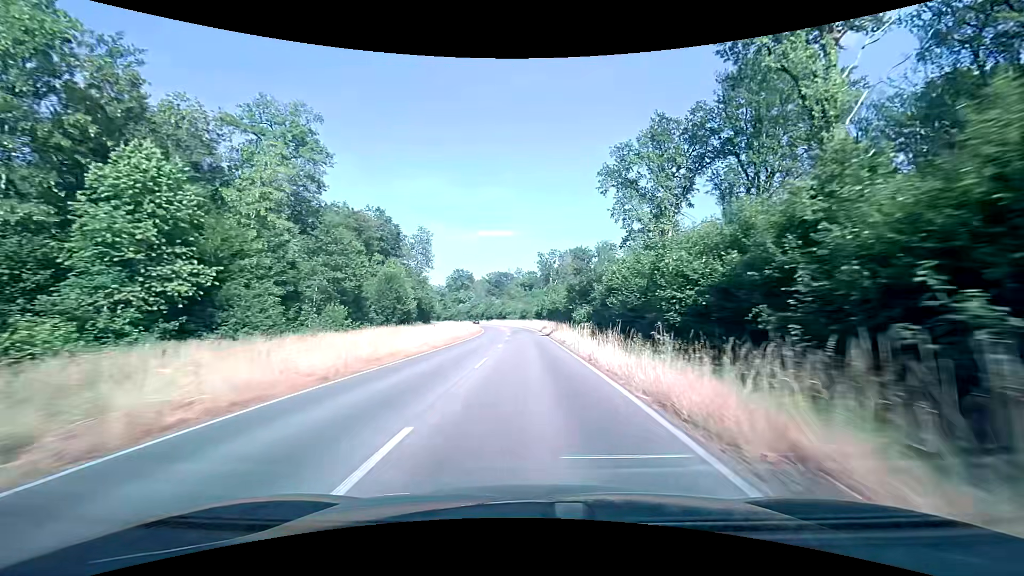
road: primary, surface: asphalt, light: Day
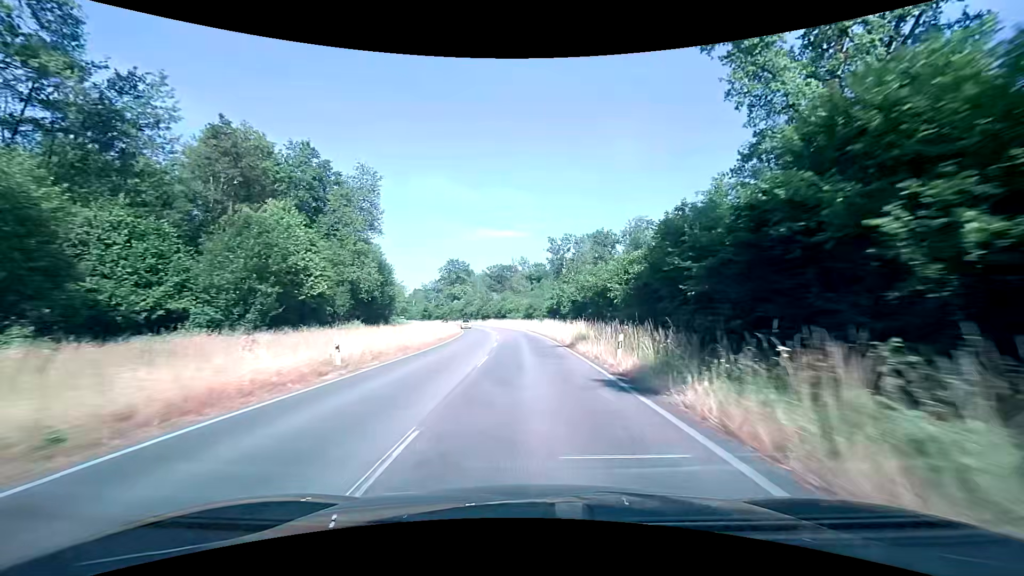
(-0.2, +36.1) m; -1°
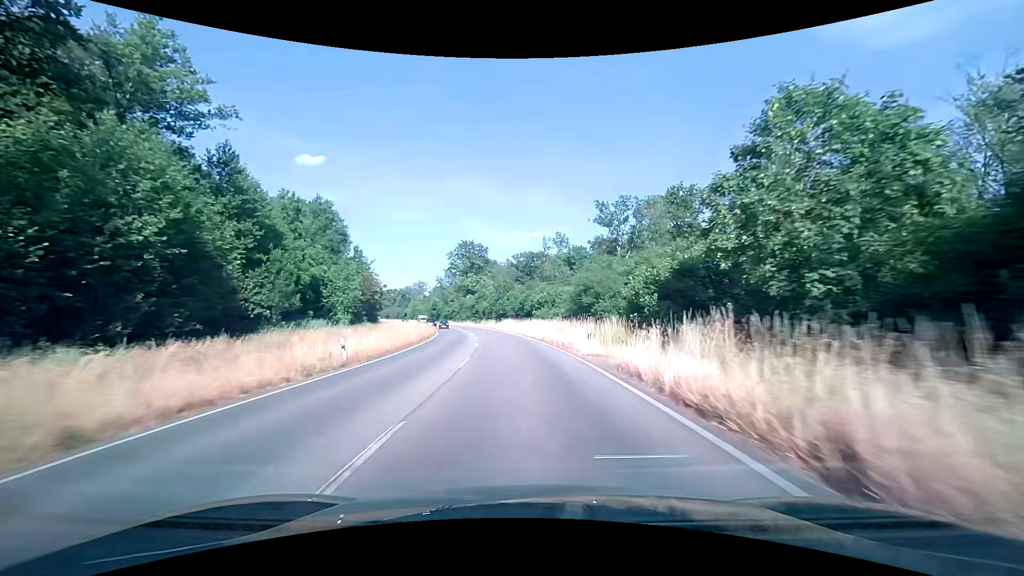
(-1.0, +47.6) m; -3°
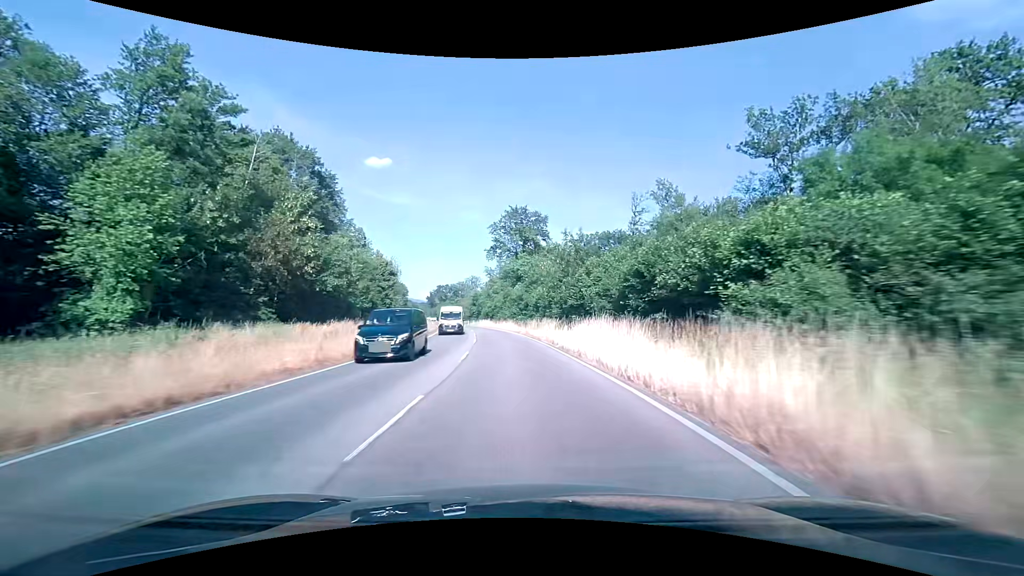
(-3.1, +45.8) m; -7°
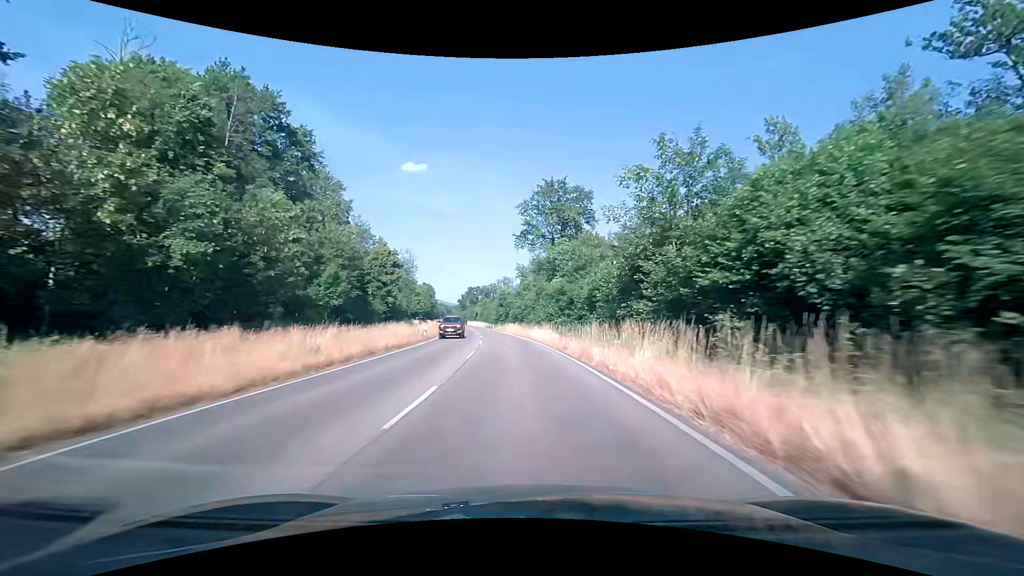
(-0.8, +22.7) m; -4°
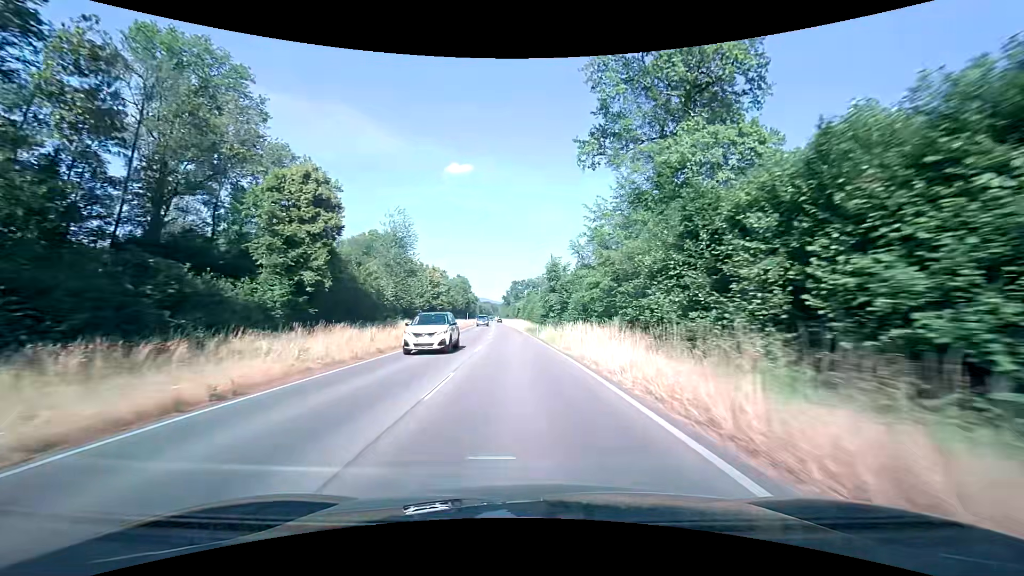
(-2.6, +45.9) m; -6°
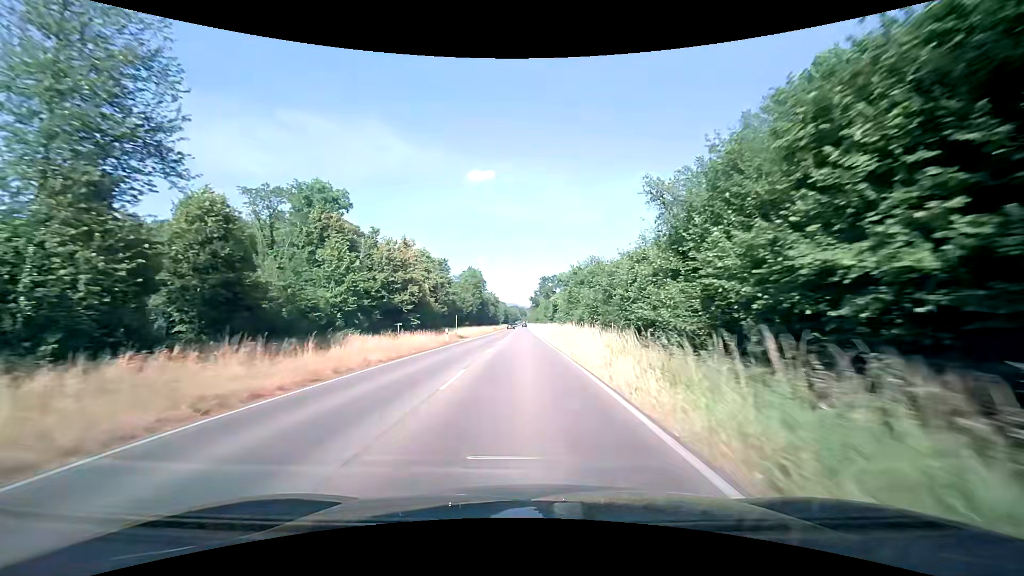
(-2.5, +58.7) m; -4°
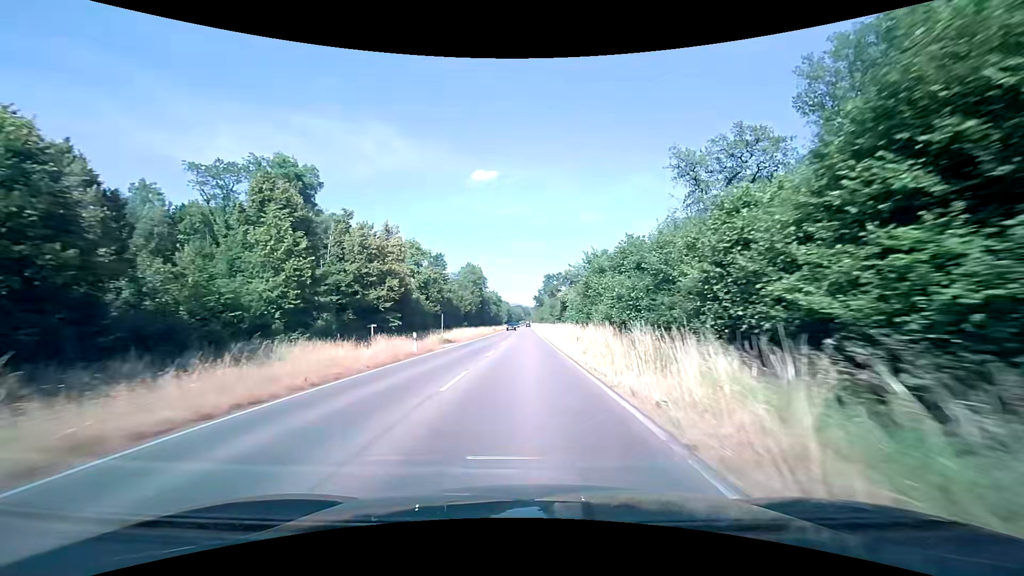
(0.0, +11.9) m; 0°
(0, +10) (0, +20) (0, +30) (0, +40) (0, +50) (0, +60) (0, +70) (0, +80) (0, +90) (0, +100) m
